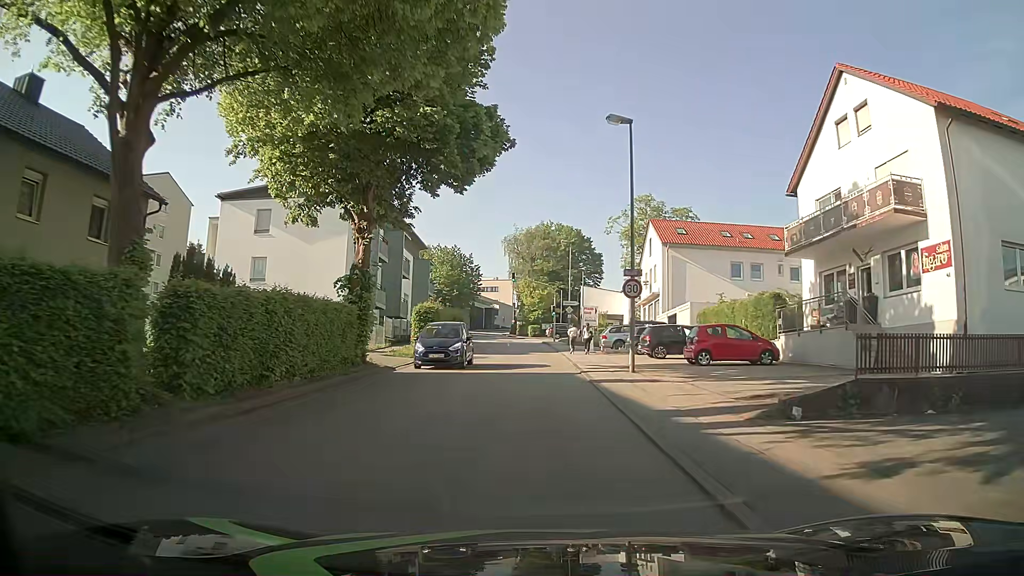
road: unclassified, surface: asphalt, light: Day
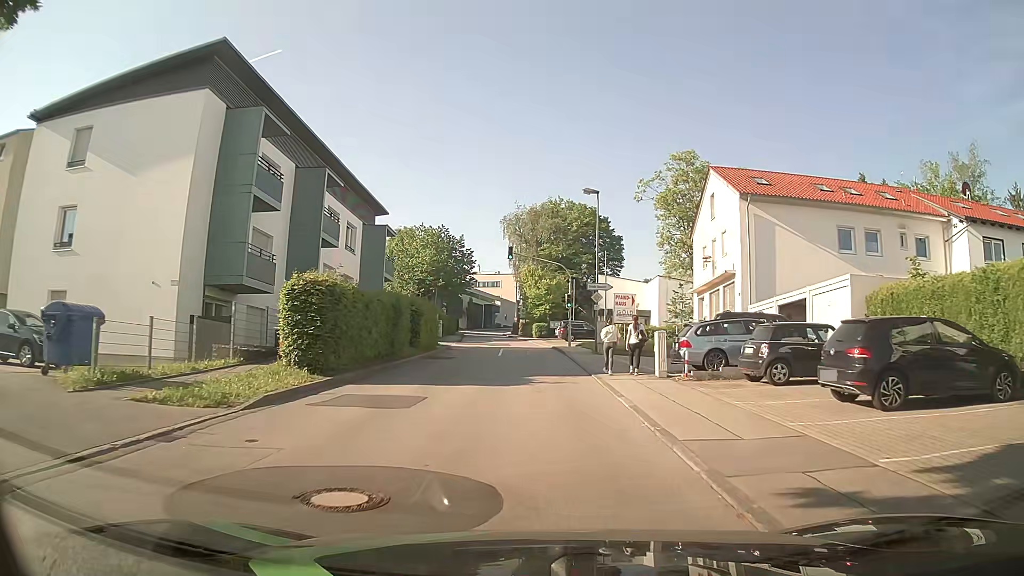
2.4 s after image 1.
(-0.4, +19.0) m; -2°
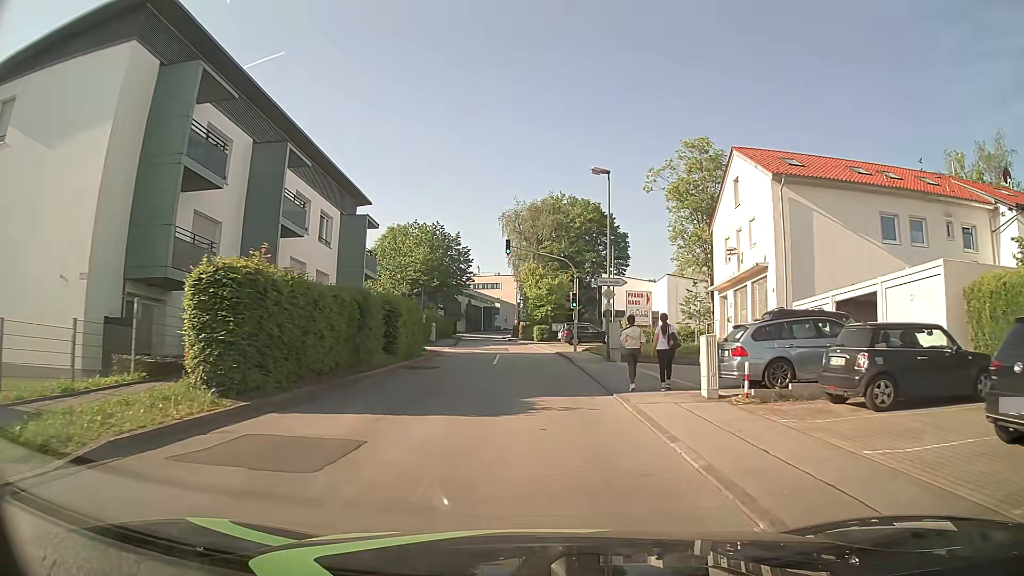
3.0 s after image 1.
(0.0, +4.8) m; +1°
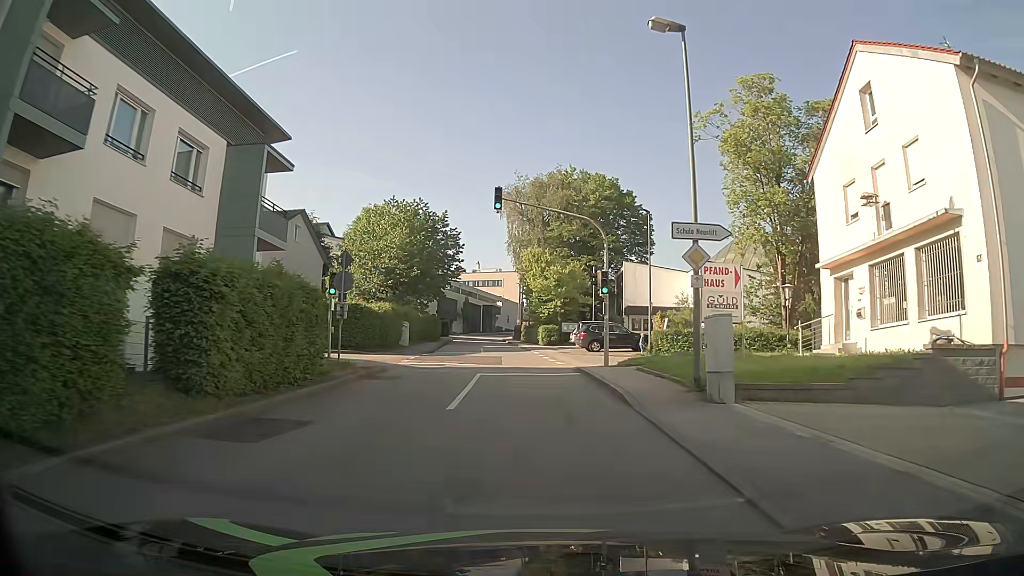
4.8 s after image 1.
(-0.2, +14.4) m; -1°
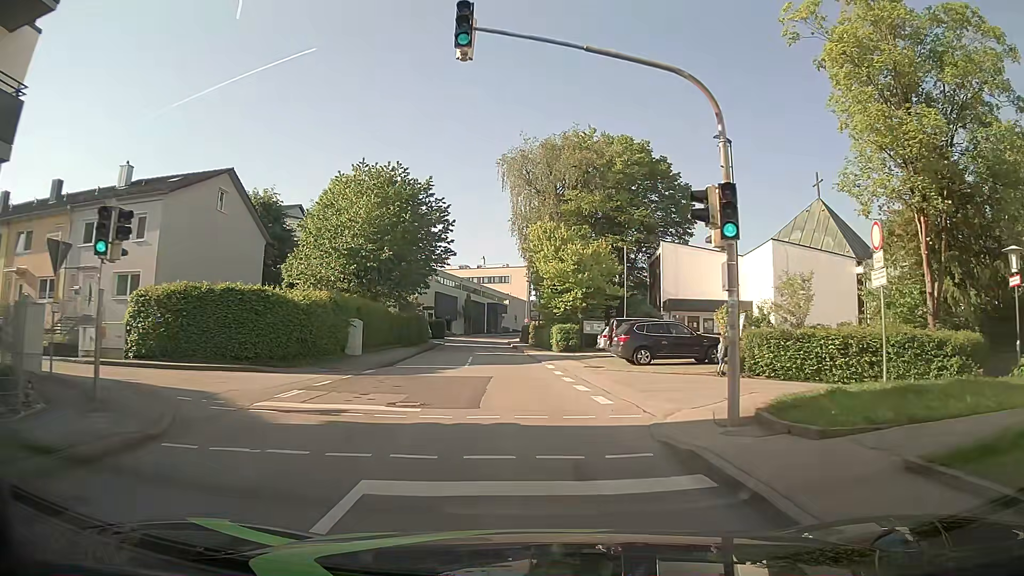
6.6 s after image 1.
(0.0, +14.4) m; -1°
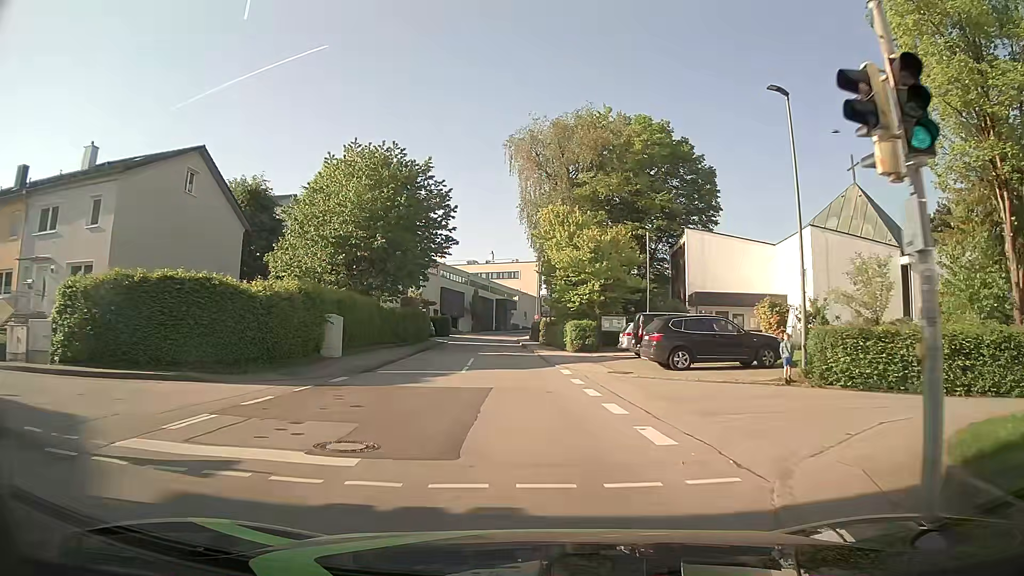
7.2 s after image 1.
(0.0, +4.8) m; -1°
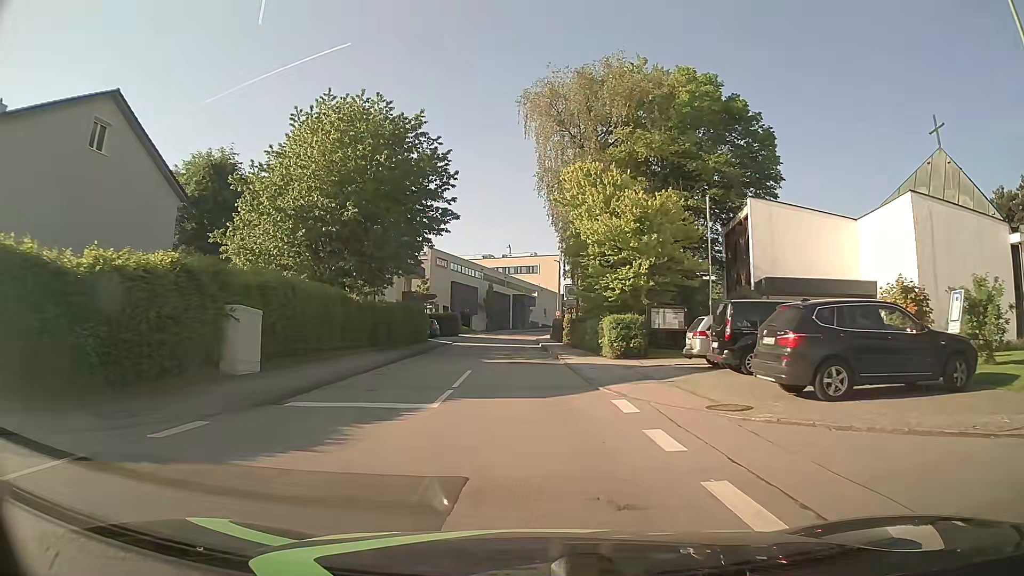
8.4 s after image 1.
(-0.1, +9.6) m; -1°
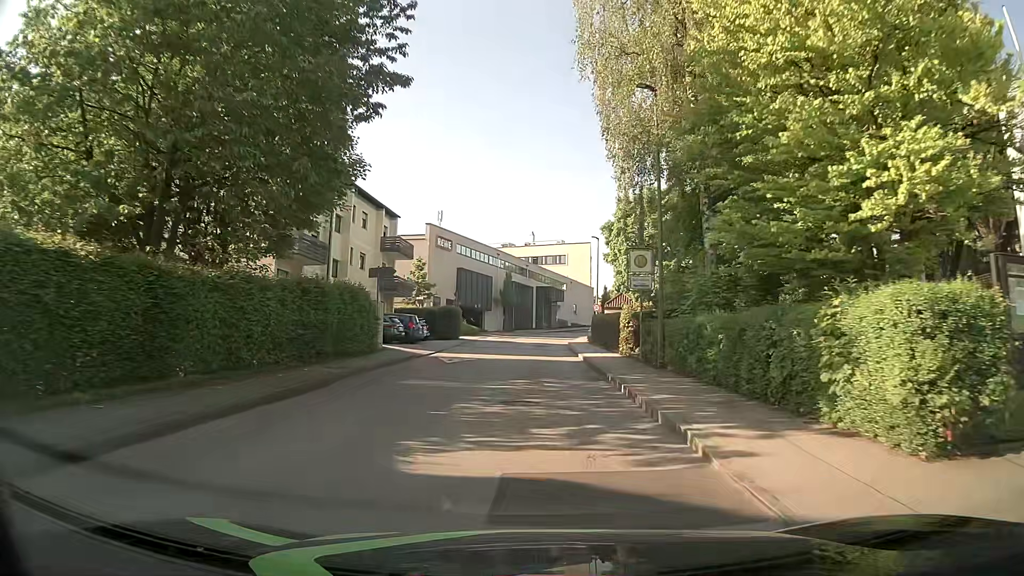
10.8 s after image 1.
(-0.5, +19.2) m; -2°
